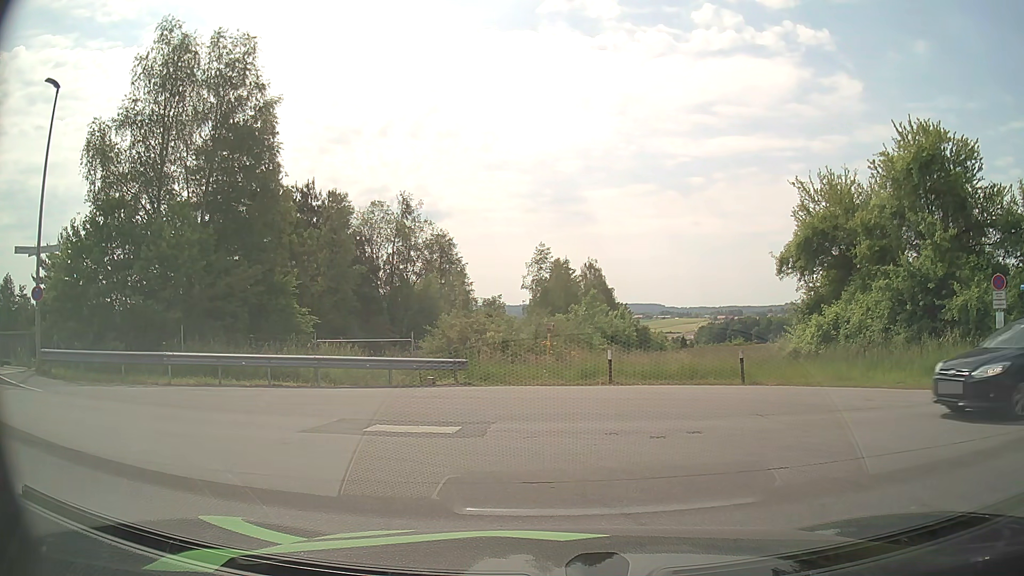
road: unclassified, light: Day
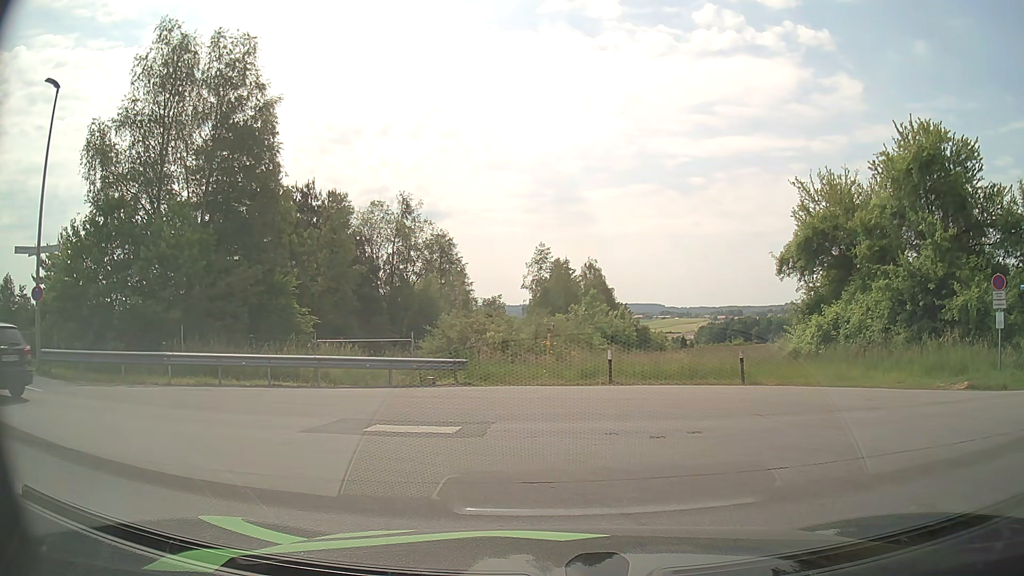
(0.0, 0.0) m; 0°
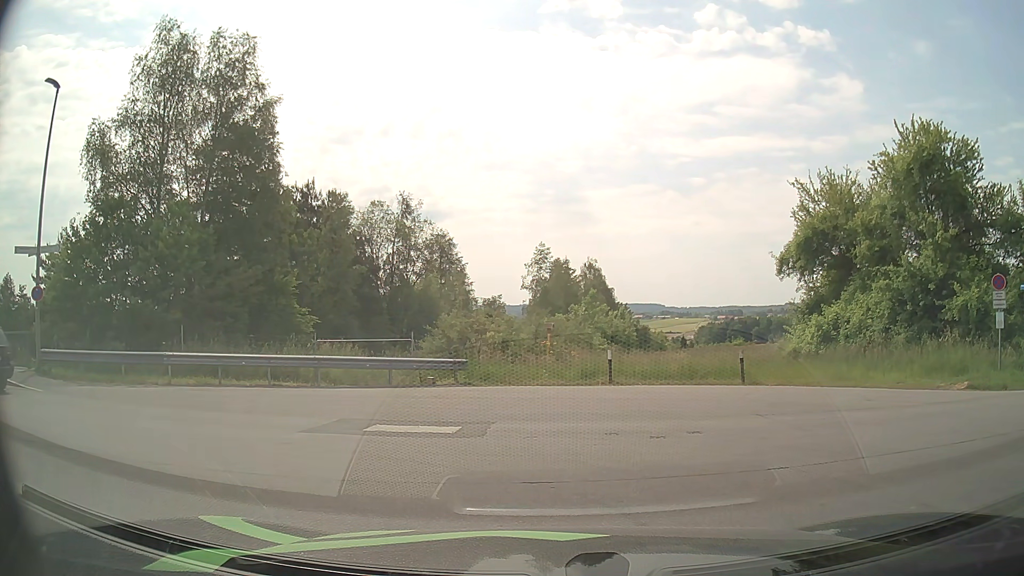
(0.0, 0.0) m; 0°
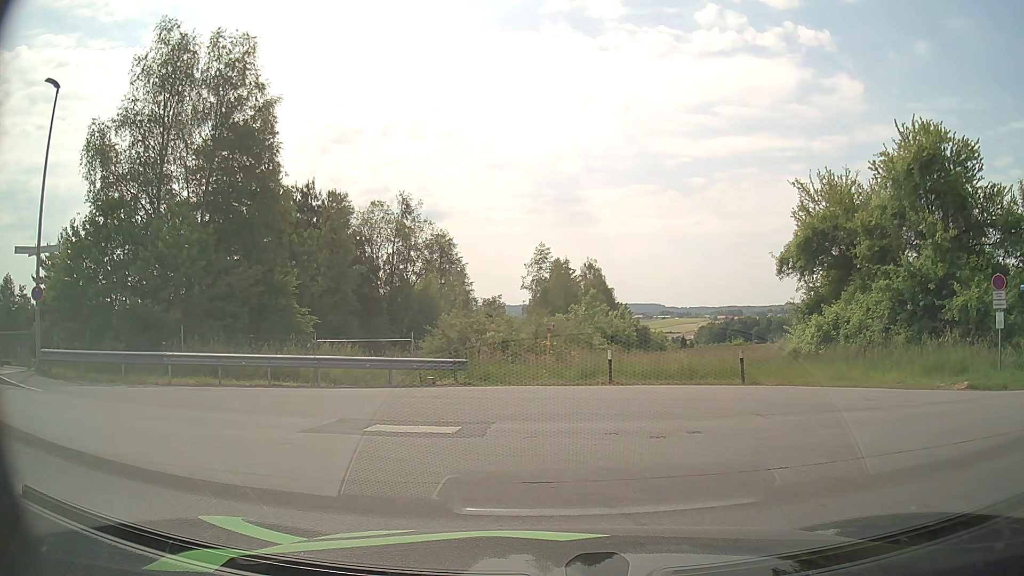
(0.0, 0.0) m; 0°
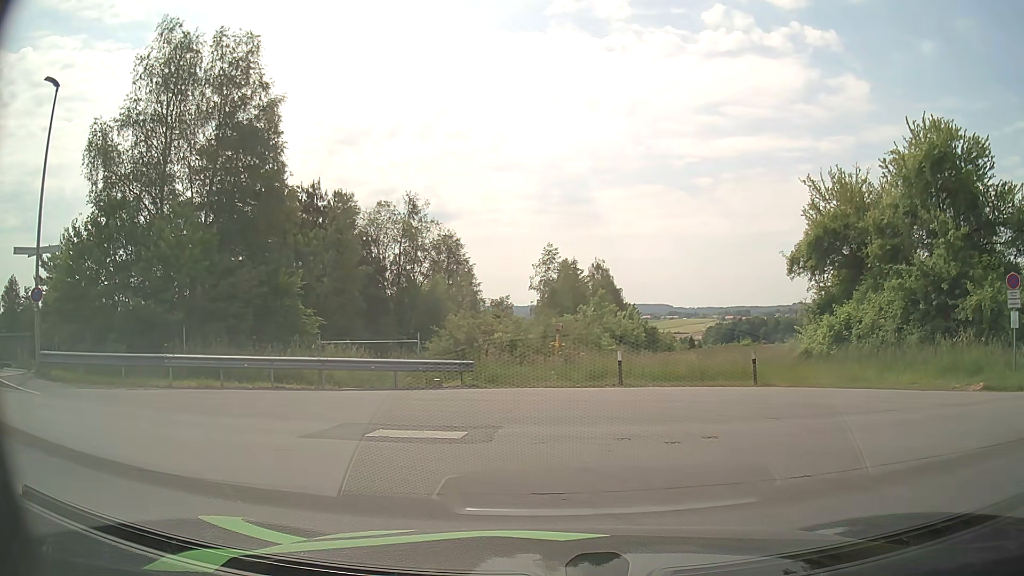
(0.0, +0.3) m; 0°
